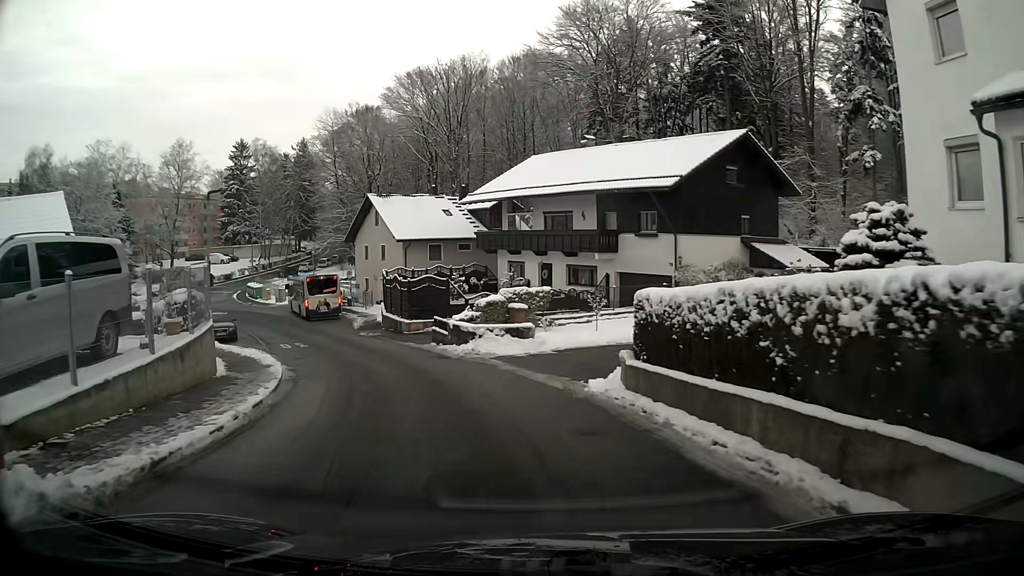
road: residential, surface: asphalt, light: Day
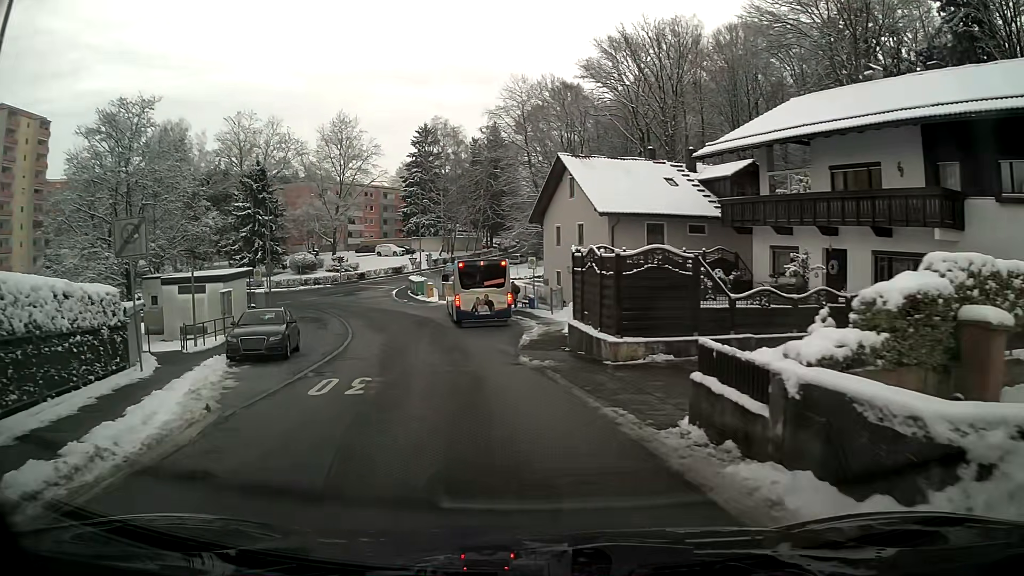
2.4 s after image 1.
(-2.4, +16.0) m; -17°
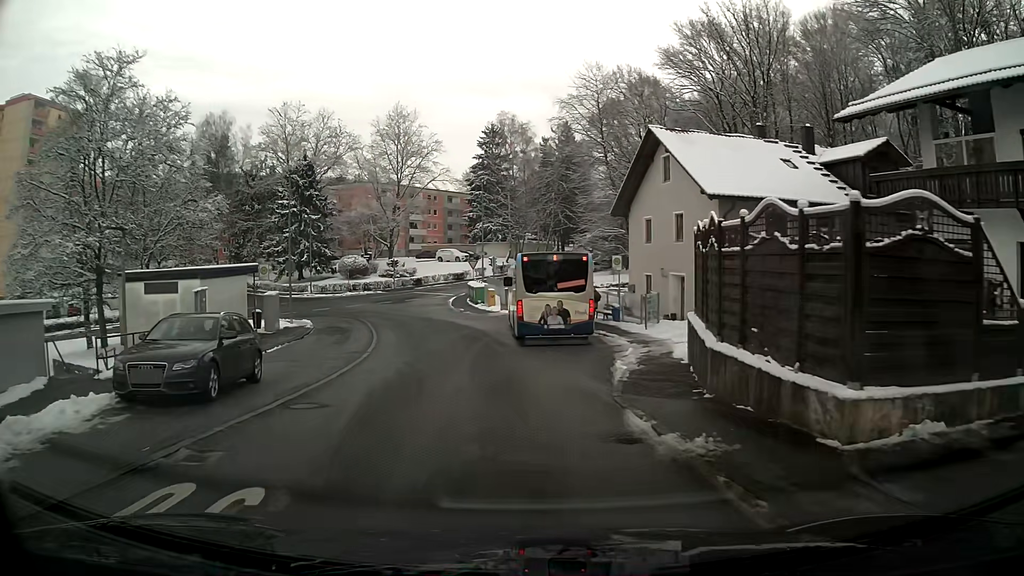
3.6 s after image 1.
(-0.4, +8.4) m; -6°
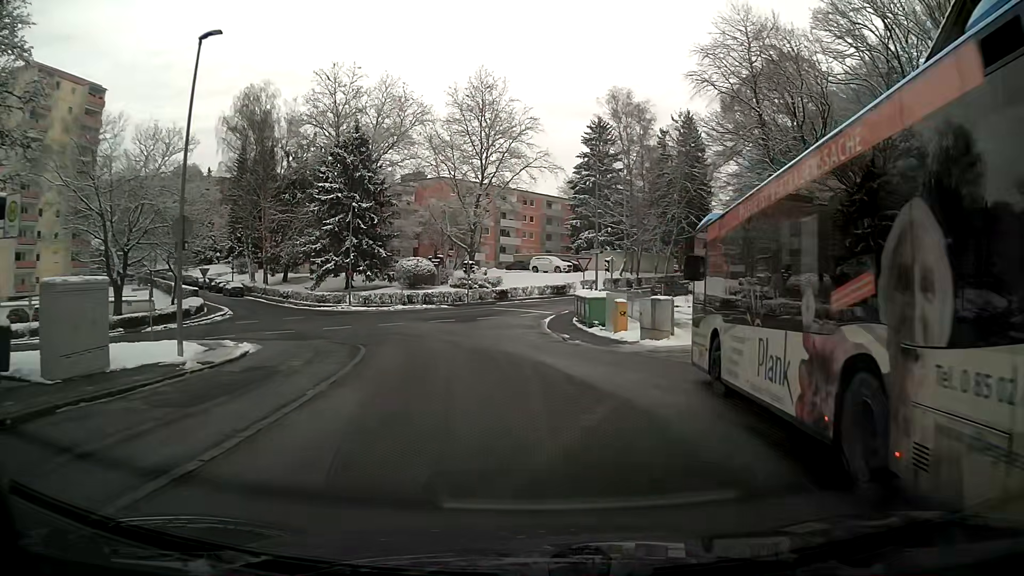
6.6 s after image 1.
(-1.8, +20.7) m; -6°
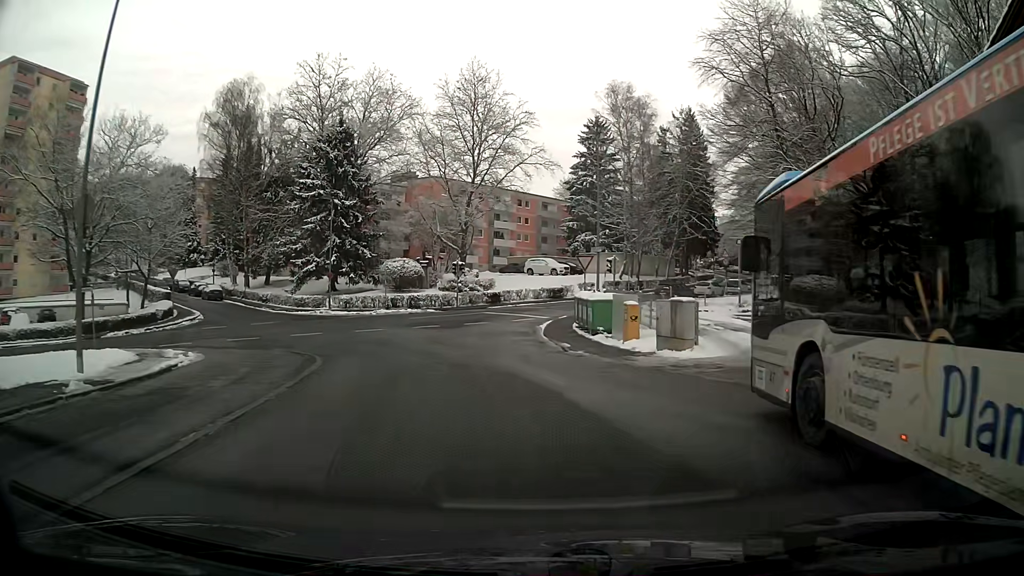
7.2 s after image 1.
(0.0, +3.9) m; 0°
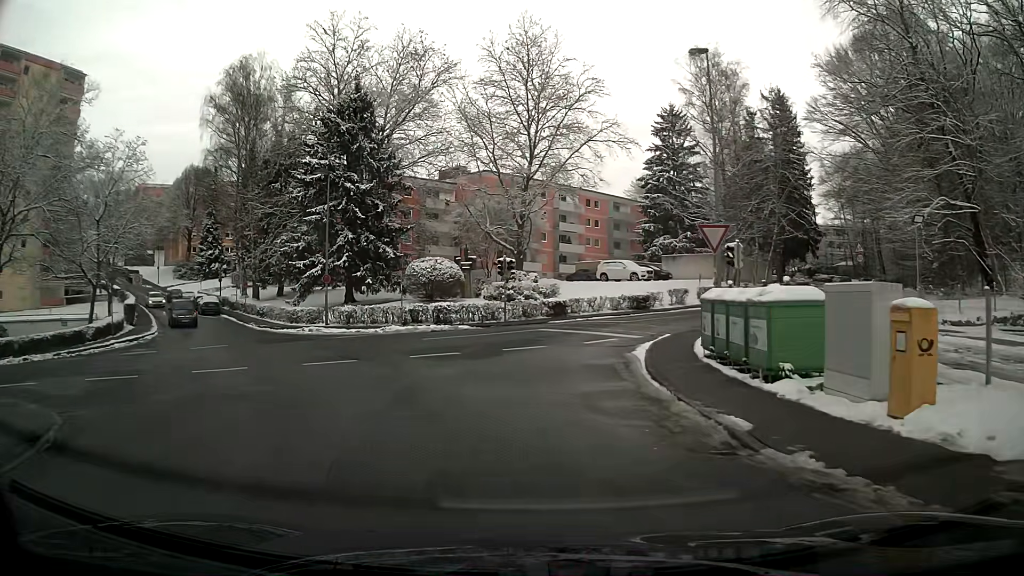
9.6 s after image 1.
(-0.6, +13.6) m; -7°
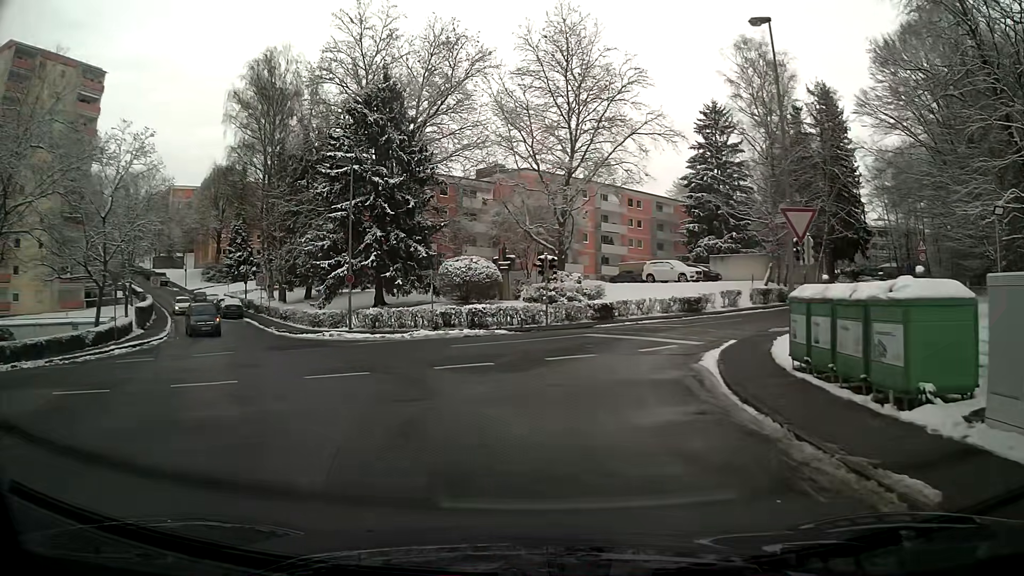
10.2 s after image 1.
(-0.1, +3.0) m; -3°
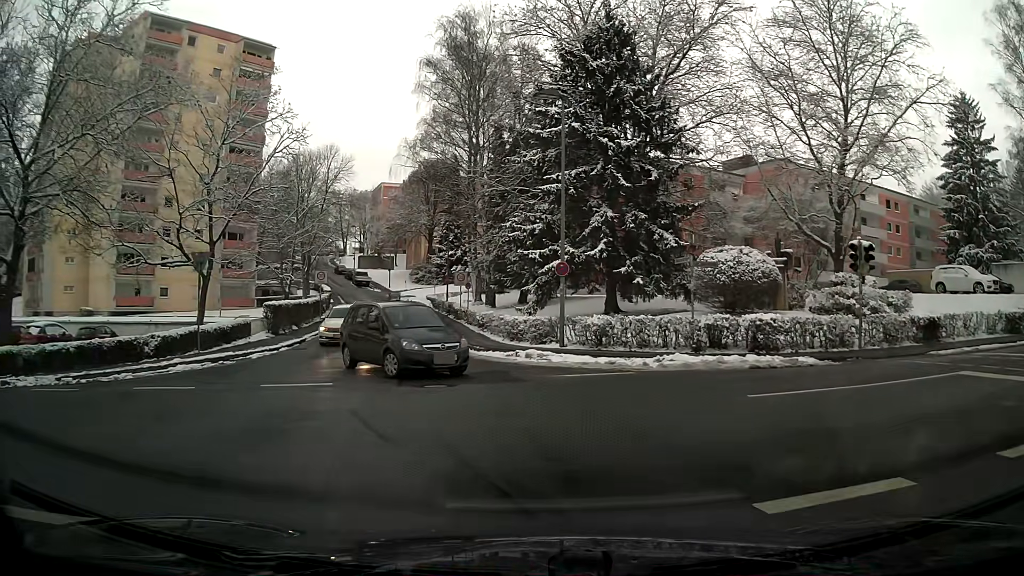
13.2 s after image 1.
(-1.6, +10.4) m; -20°
